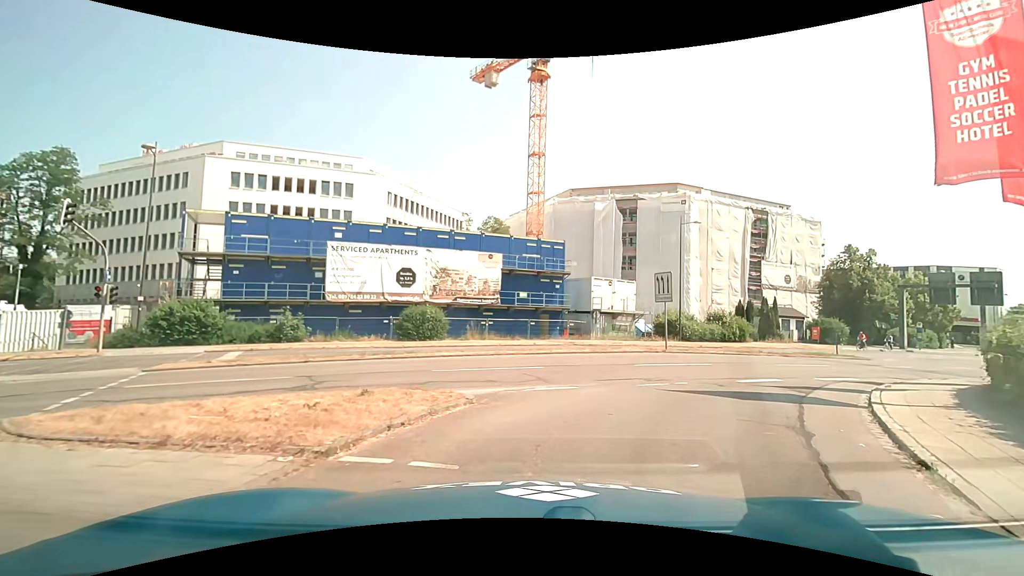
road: trunk_link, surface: asphalt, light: Day
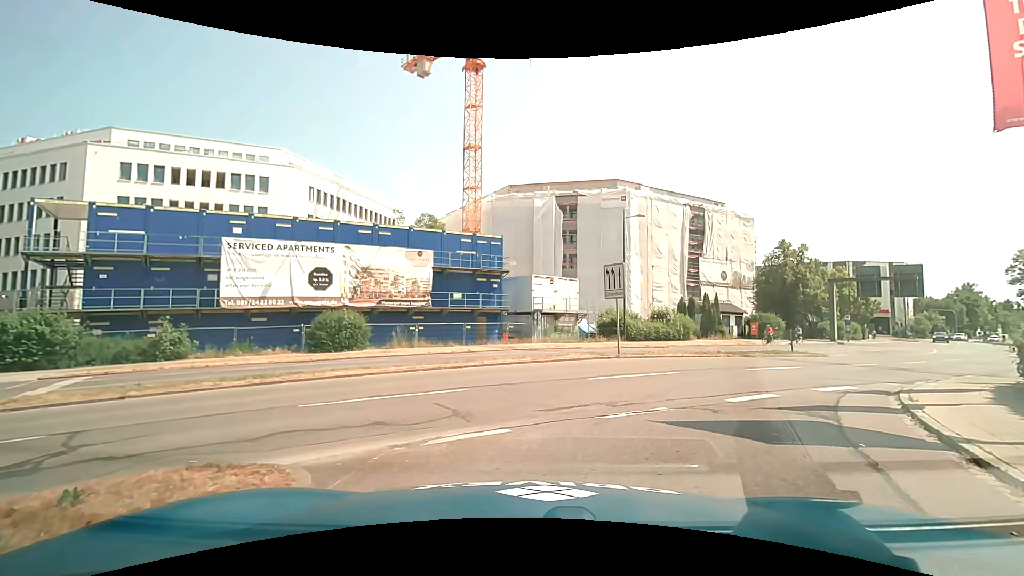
(+0.3, +3.4) m; +7°
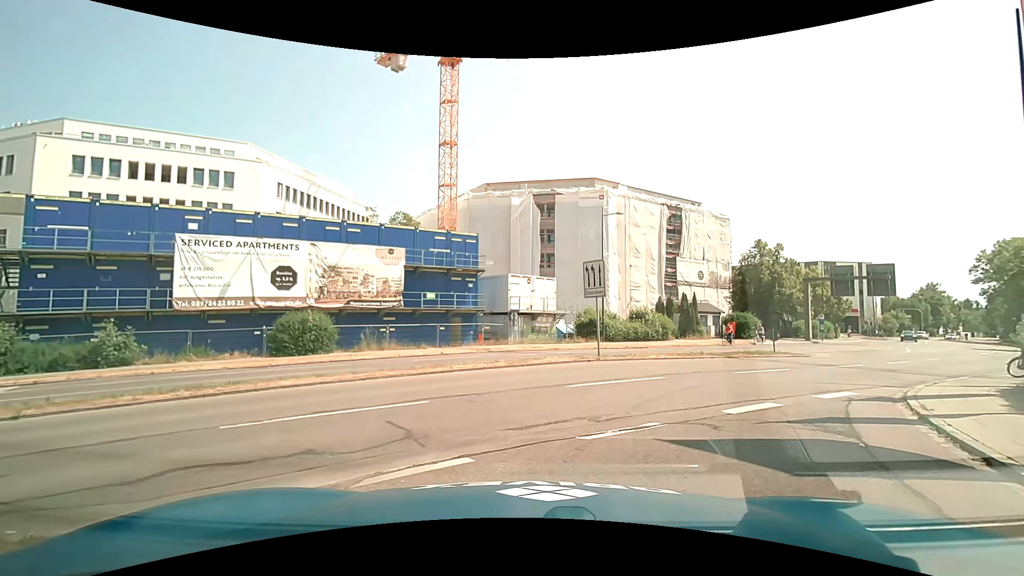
(0.0, +1.2) m; +4°
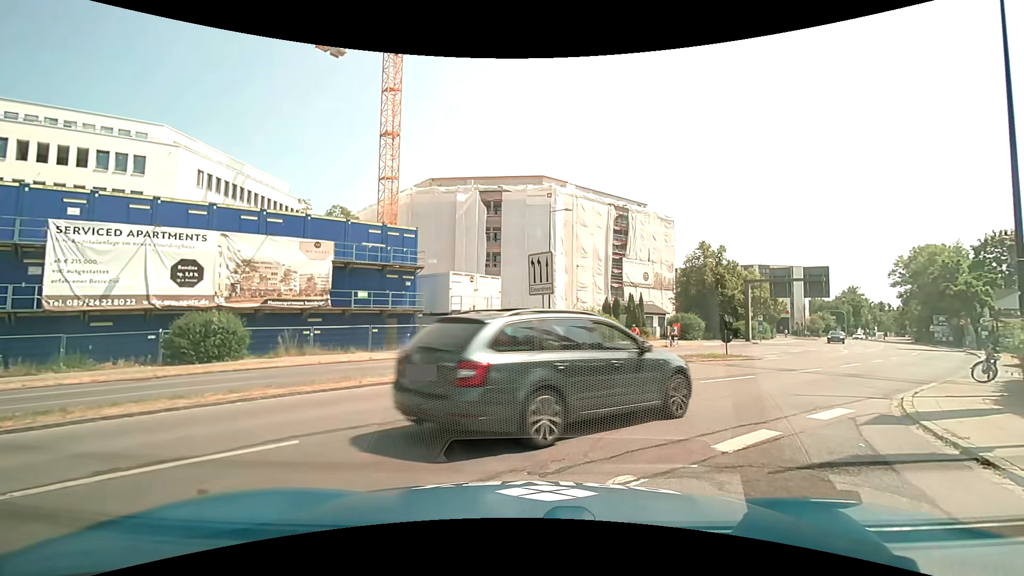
(+0.1, +2.5) m; +4°
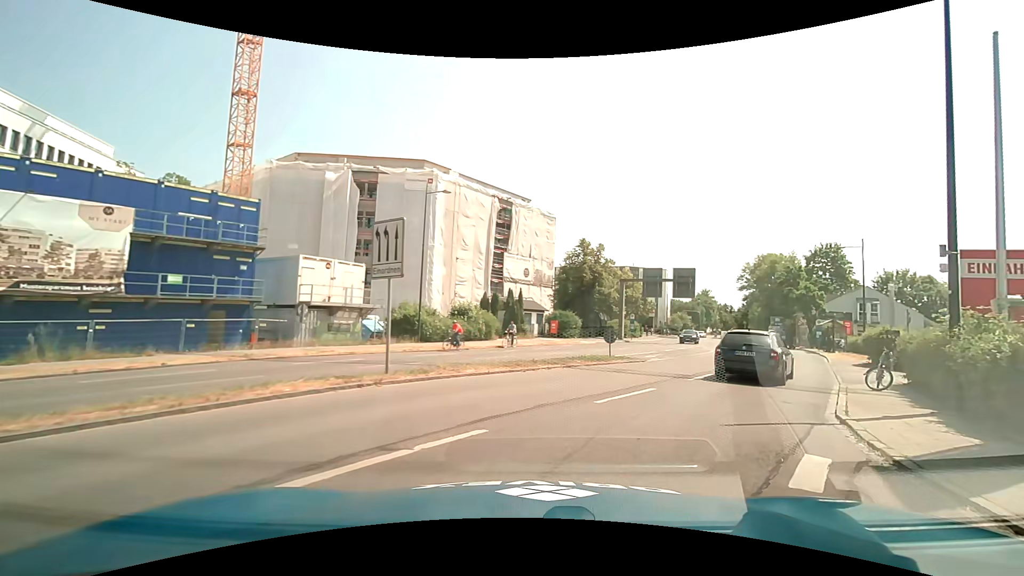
(+0.5, +4.1) m; +15°
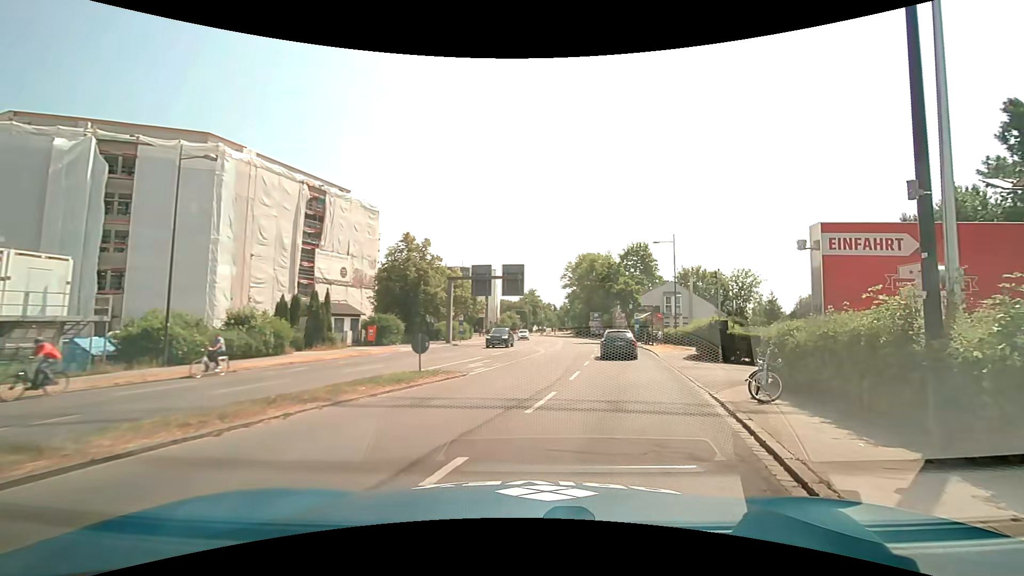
(+1.0, +6.0) m; +18°
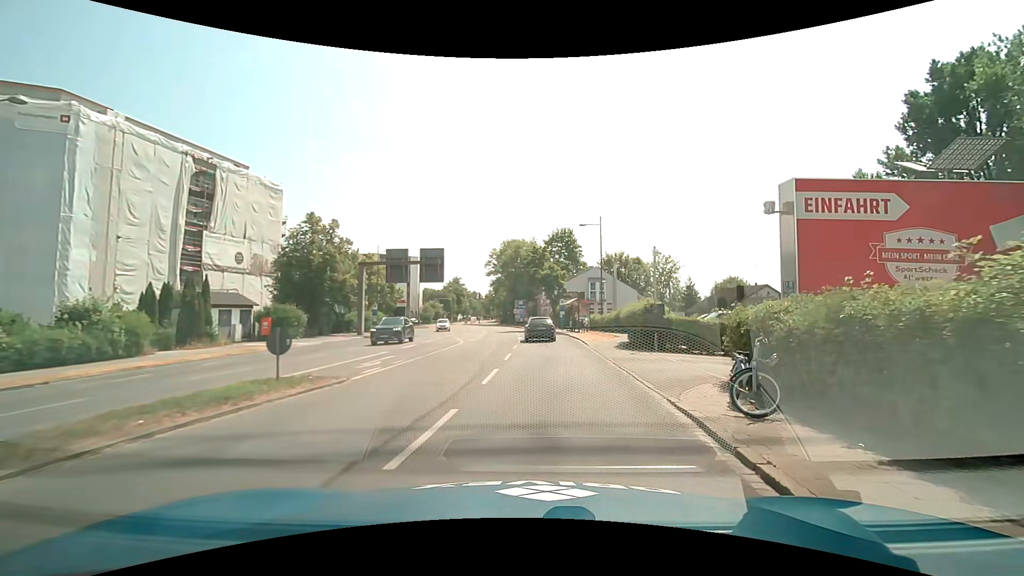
(+0.3, +3.7) m; +8°
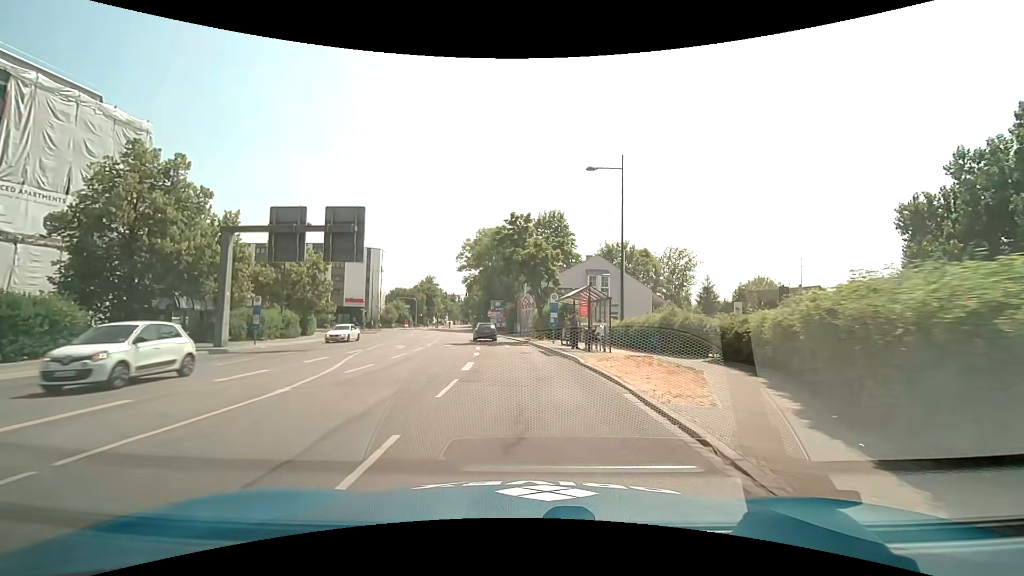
(+0.9, +19.8) m; +2°
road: secondary
(0, +10) (0, +20) (-1, +30) (-2, +40) (-4, +50) (-5, +60) (-7, +70) (-9, +79) (-11, +89) (-13, +99) m
